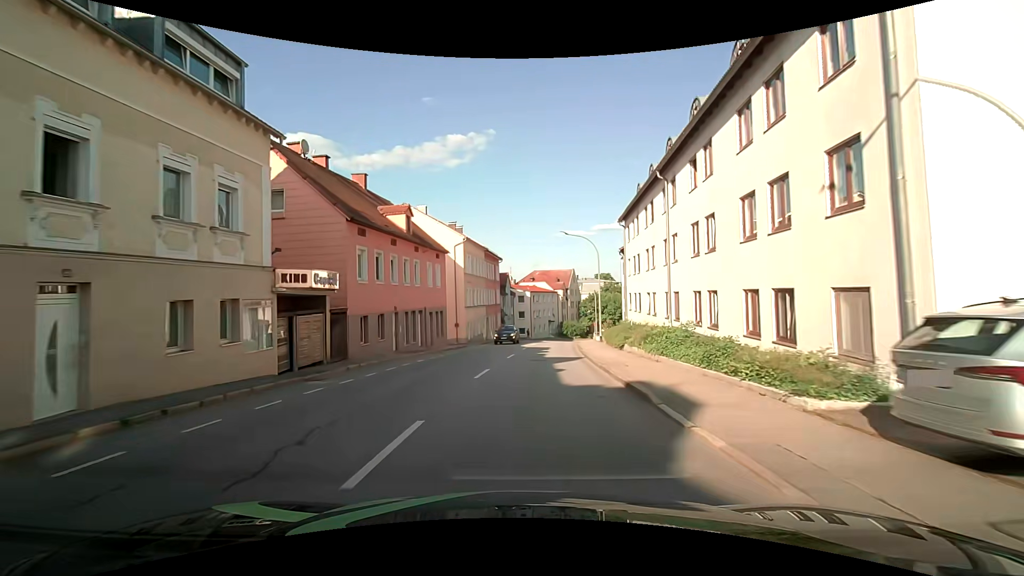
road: tertiary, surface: asphalt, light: Day
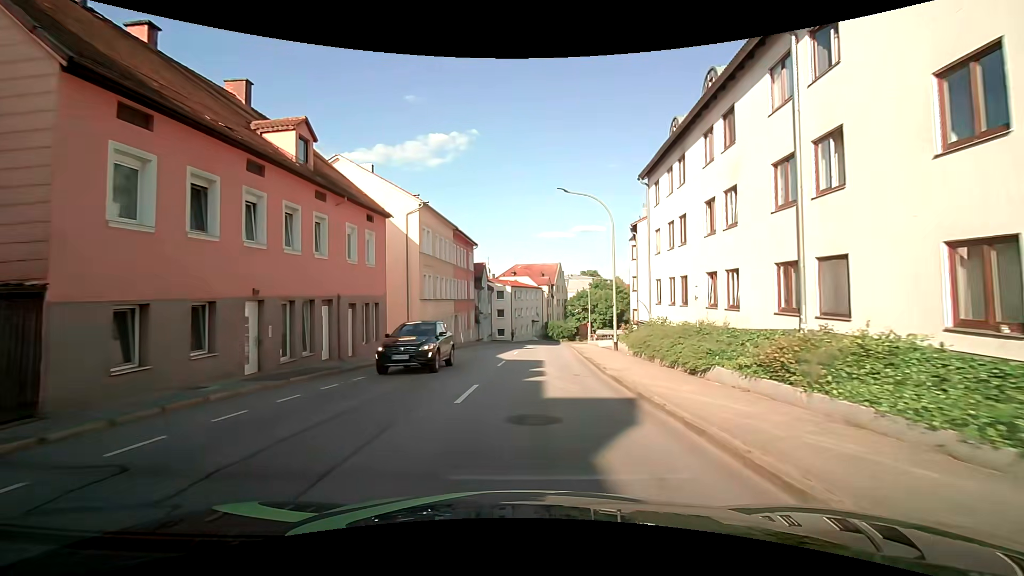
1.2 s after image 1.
(+0.3, +13.1) m; +2°
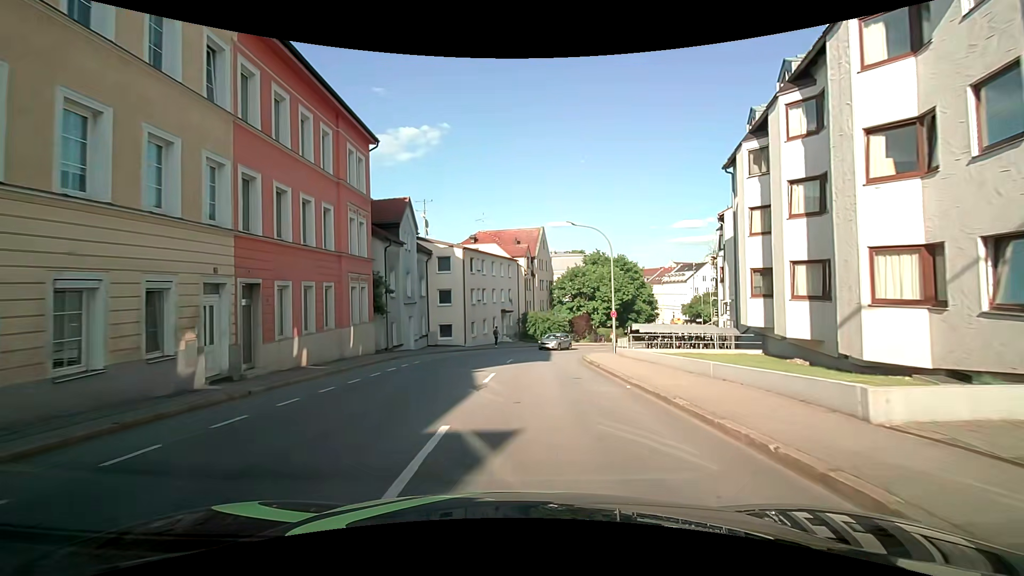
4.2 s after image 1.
(+1.4, +32.0) m; +4°
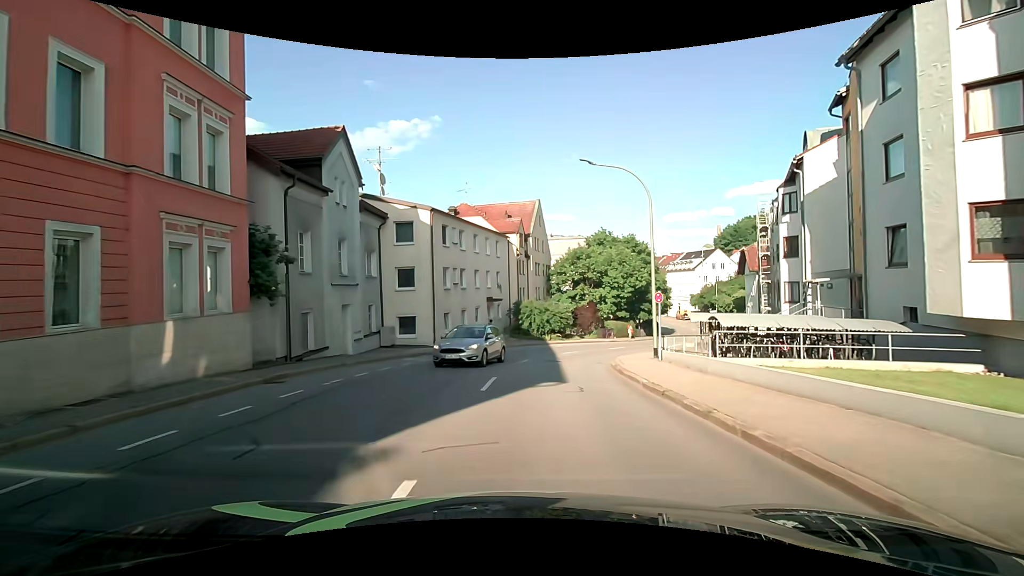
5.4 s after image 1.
(+0.1, +11.5) m; +1°
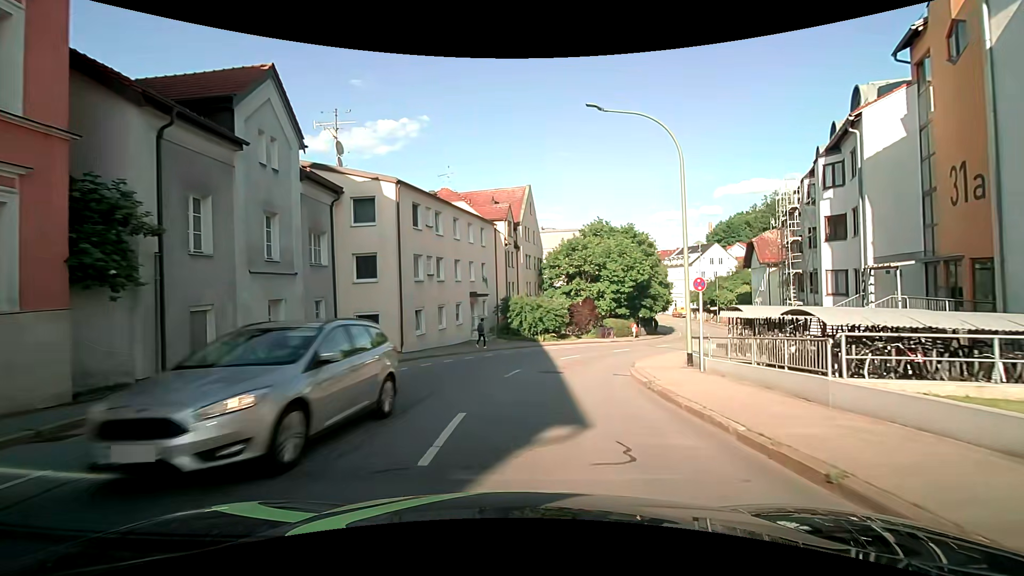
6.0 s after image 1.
(0.0, +5.6) m; +1°
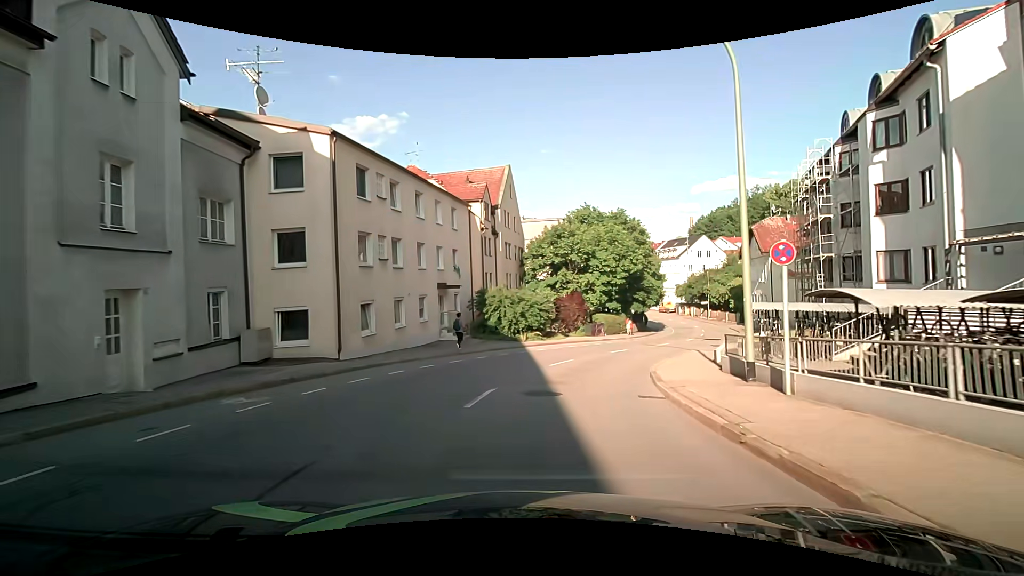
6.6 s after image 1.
(+0.1, +5.6) m; +2°
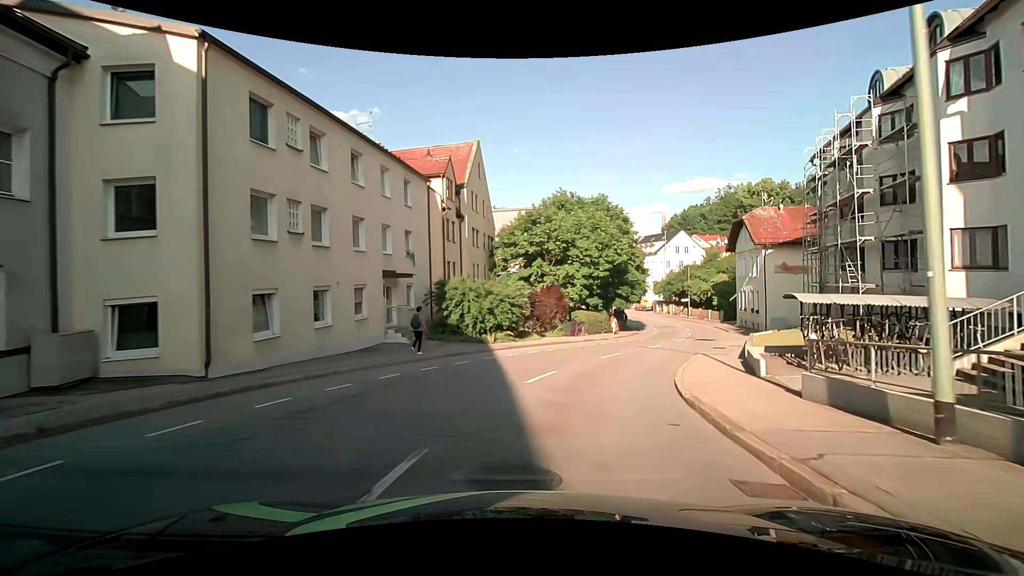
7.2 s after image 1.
(+0.2, +5.7) m; +4°
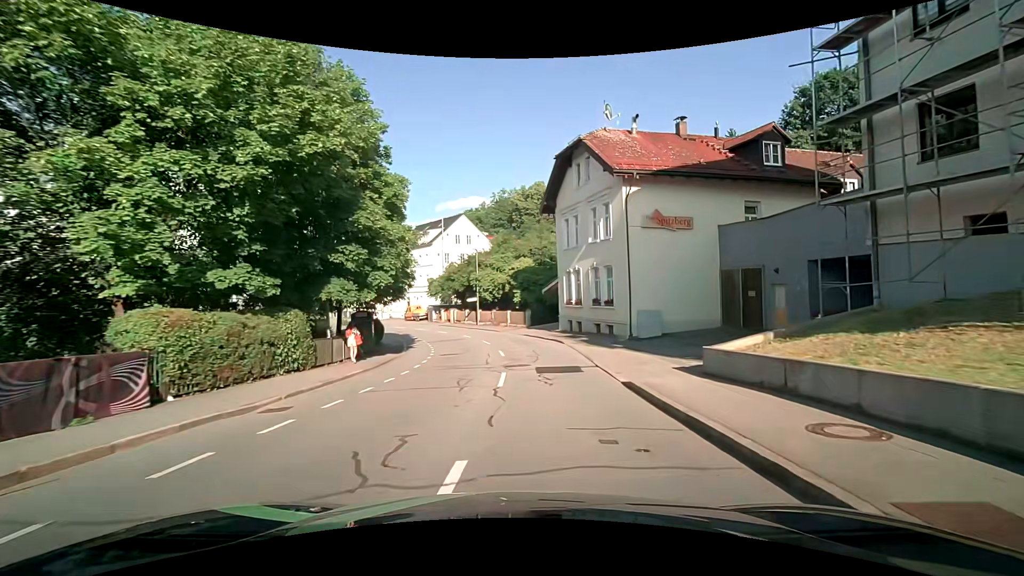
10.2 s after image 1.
(+6.3, +25.9) m; +26°
(0, +10) (0, +20) (-1, +30) (-3, +40) (-7, +49) (-11, +58) (-16, +67) (-22, +75) (-27, +83) (-34, +91) m
